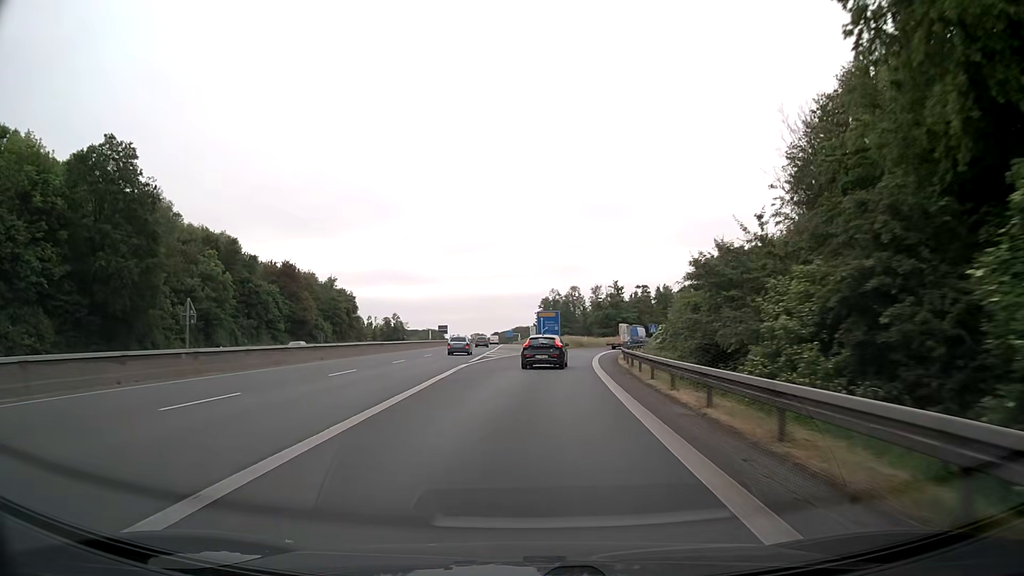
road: motorway_link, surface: asphalt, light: Day
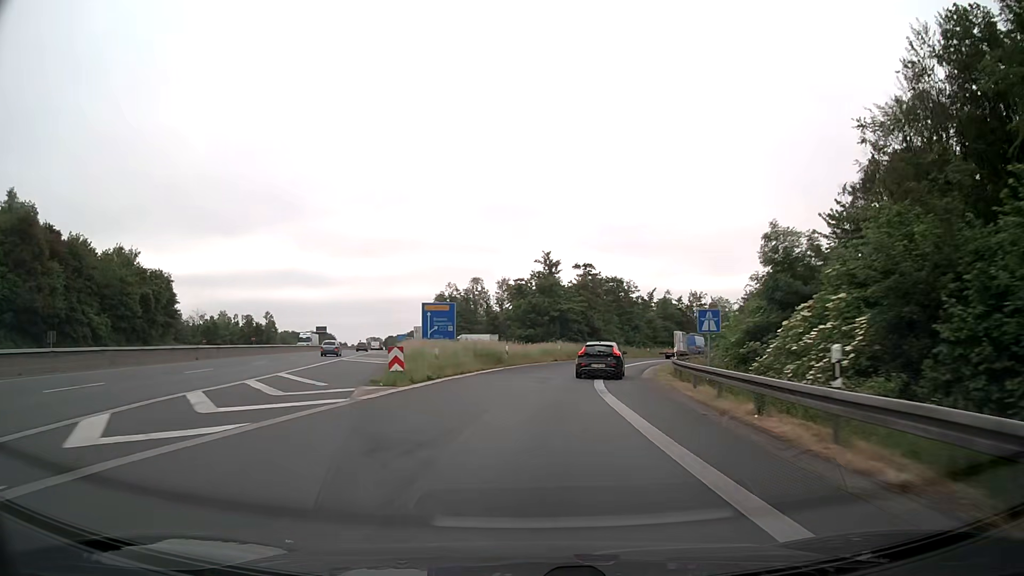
(+2.4, +44.1) m; +8°
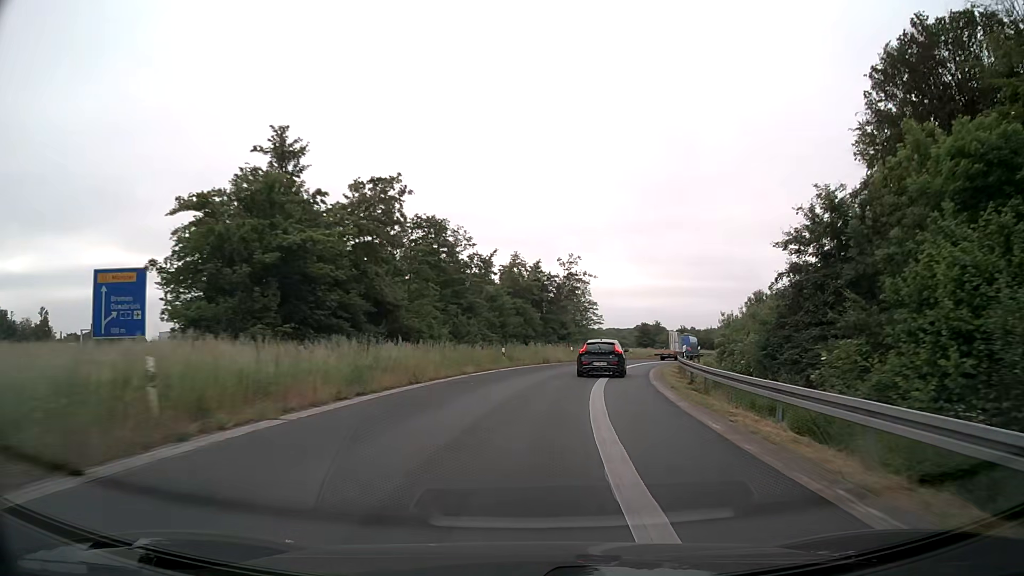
(+5.1, +41.2) m; +15°
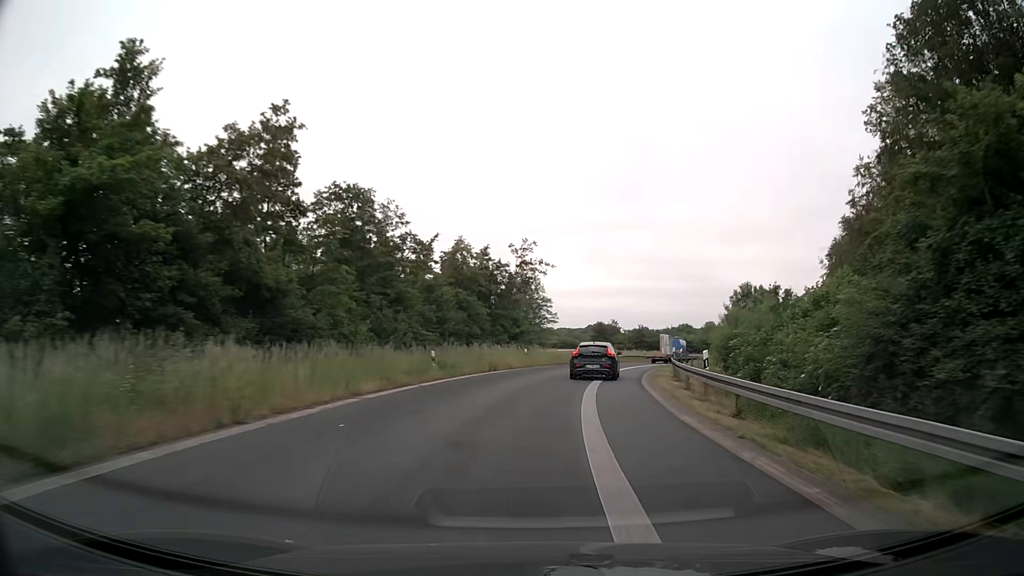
(+0.4, +10.2) m; +4°
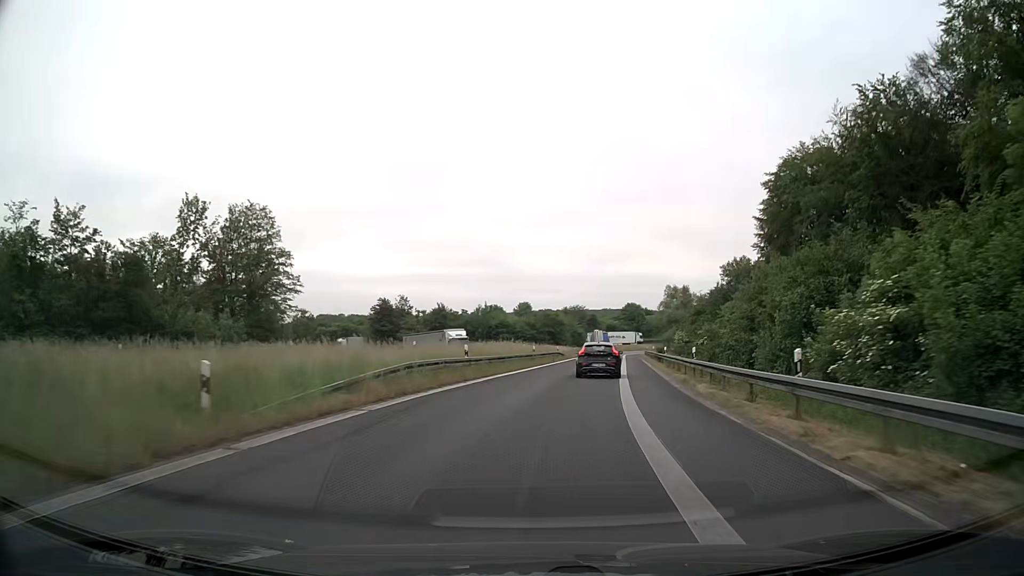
(+7.6, +50.6) m; +17°
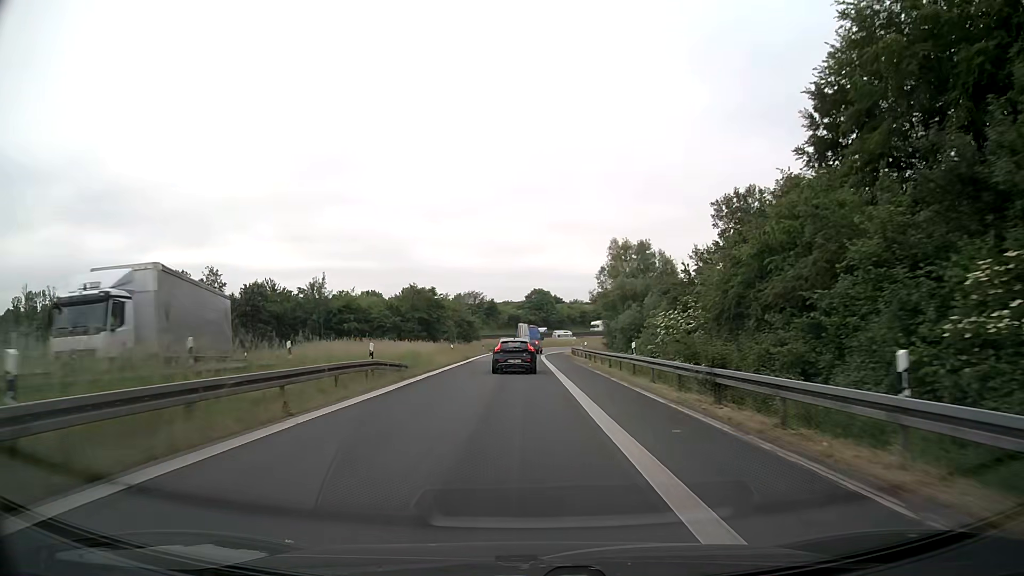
(+4.5, +41.6) m; +9°
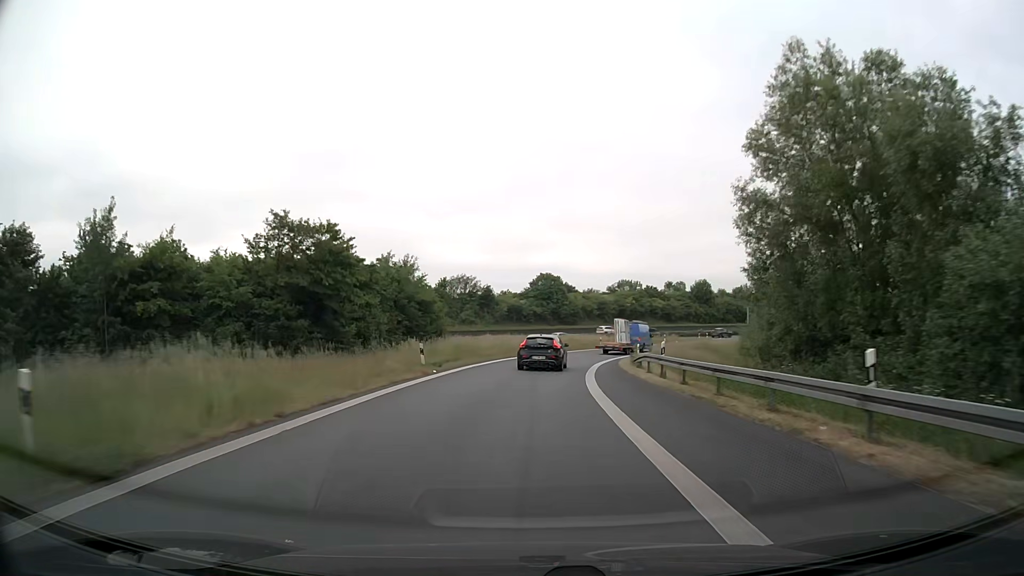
(-0.3, +42.6) m; 0°
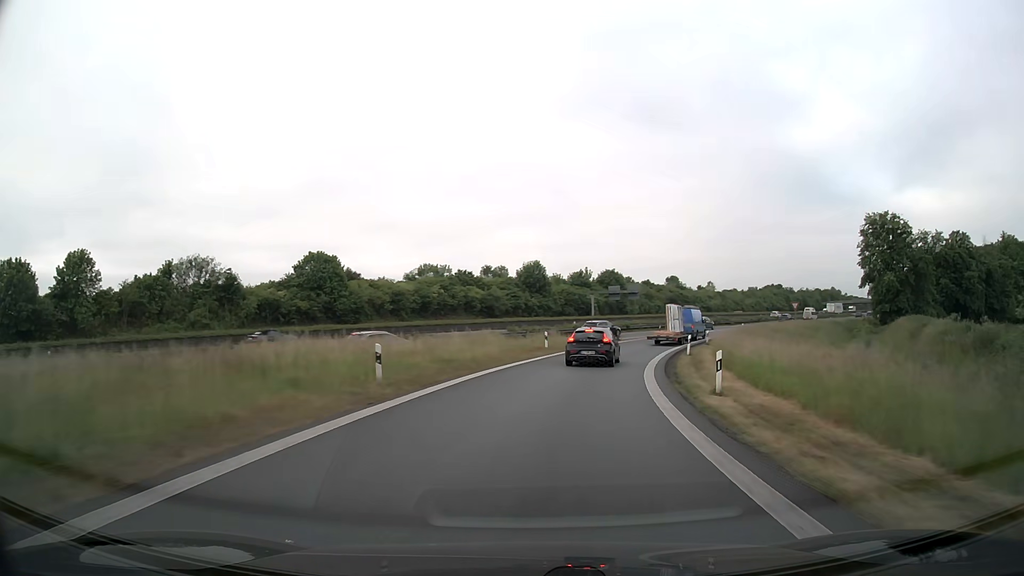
(+5.5, +51.9) m; +17°
(0, +10) (+2, +20) (+4, +30) (+7, +39) (+10, +49) (+15, +58) (+19, +66) (+25, +75) (+31, +83) (+37, +91) m
